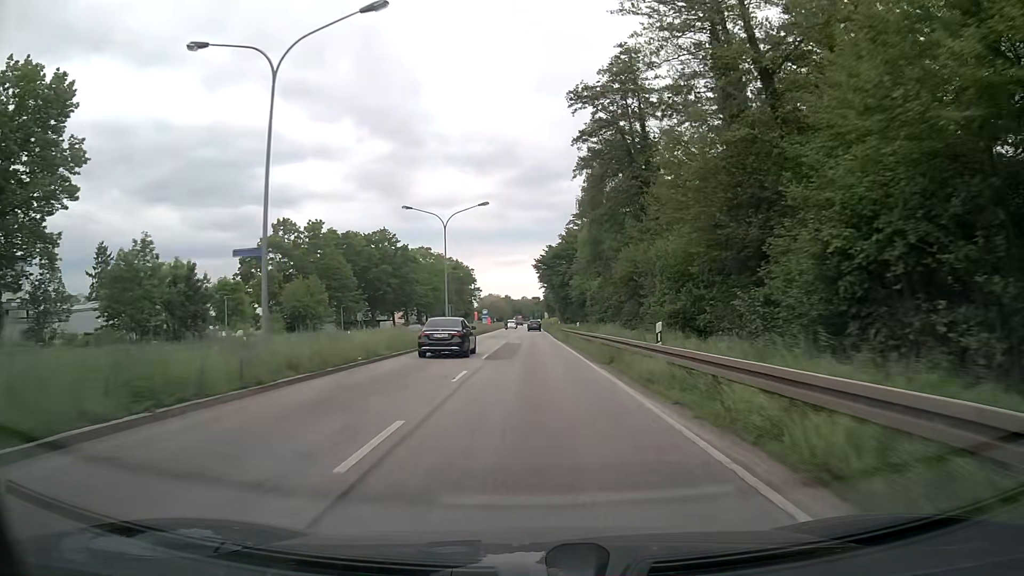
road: primary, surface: asphalt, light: Day
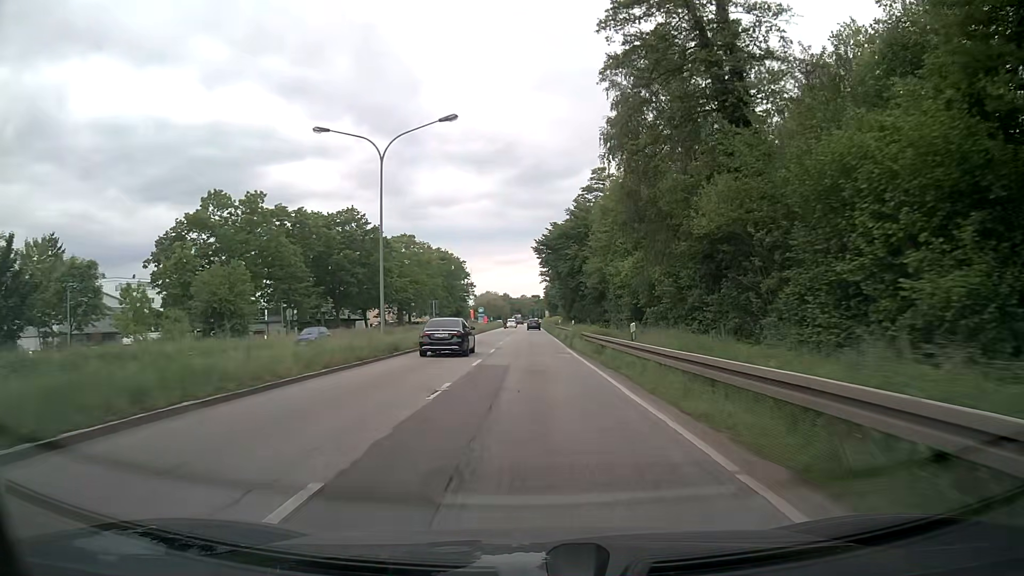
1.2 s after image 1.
(0.0, +21.5) m; 0°
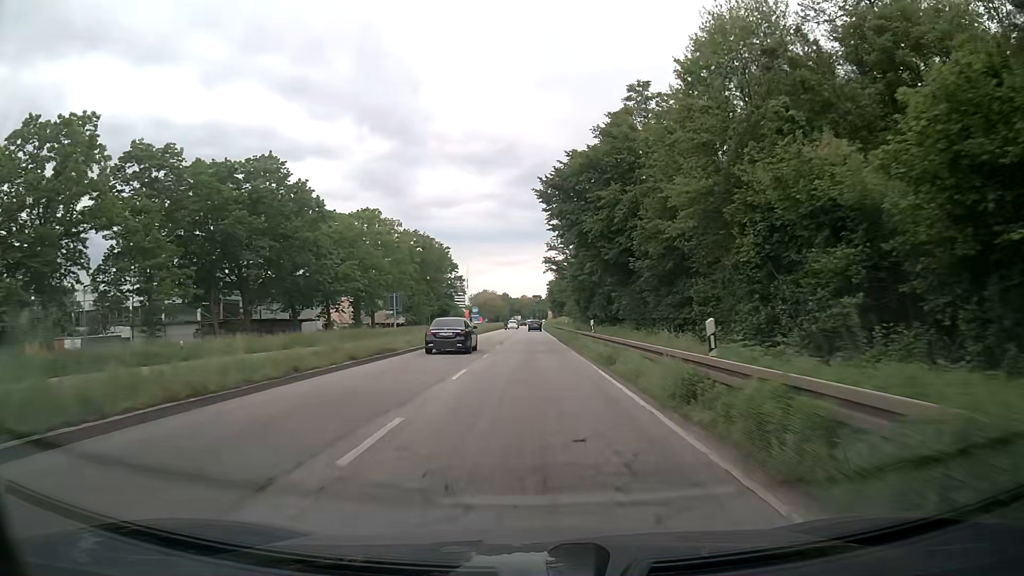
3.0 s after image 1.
(-0.1, +32.5) m; 0°
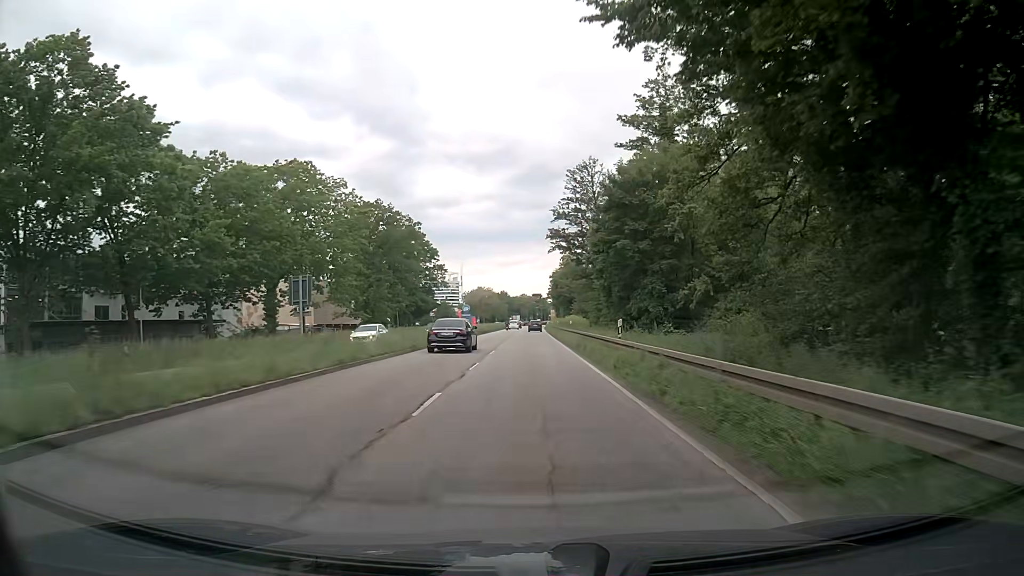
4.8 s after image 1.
(+0.1, +32.6) m; 0°
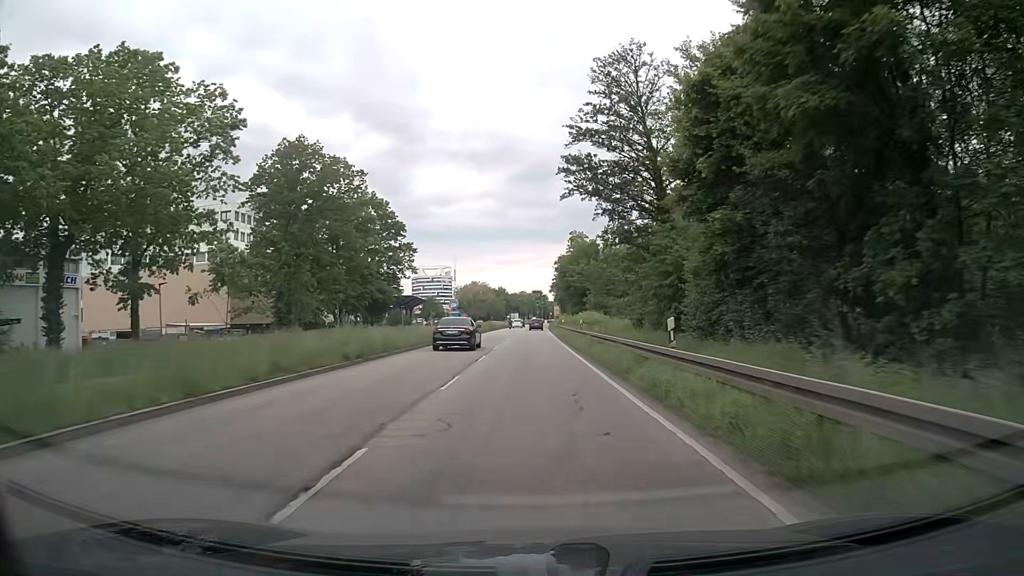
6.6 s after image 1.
(-0.1, +32.7) m; 0°
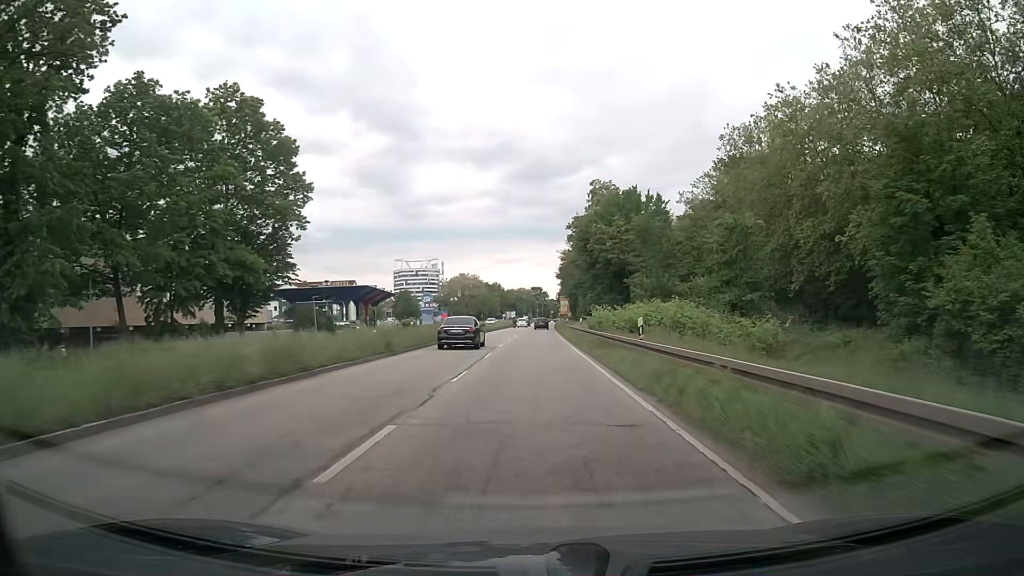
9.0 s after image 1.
(0.0, +43.6) m; 0°
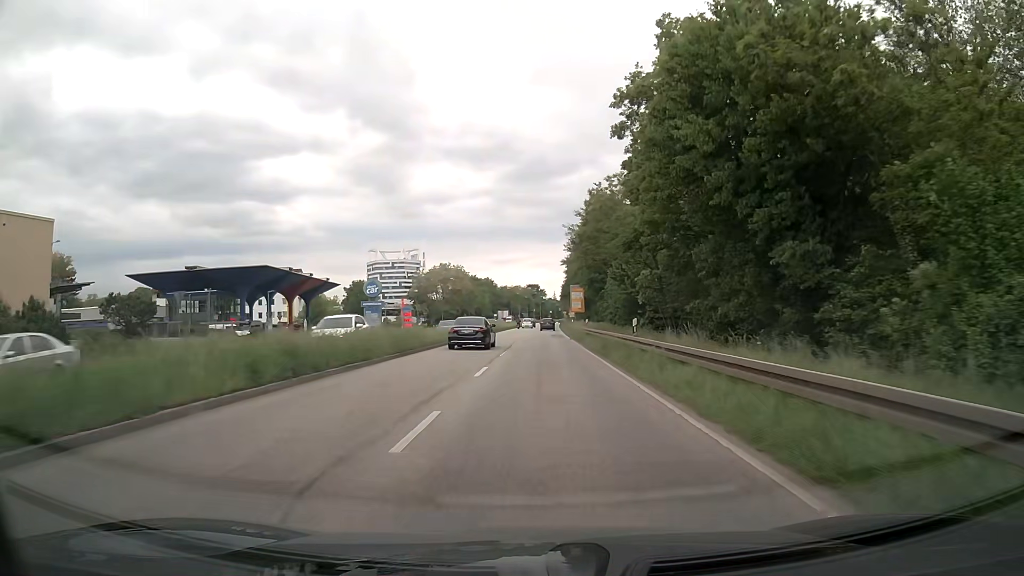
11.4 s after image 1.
(-0.3, +43.8) m; 0°
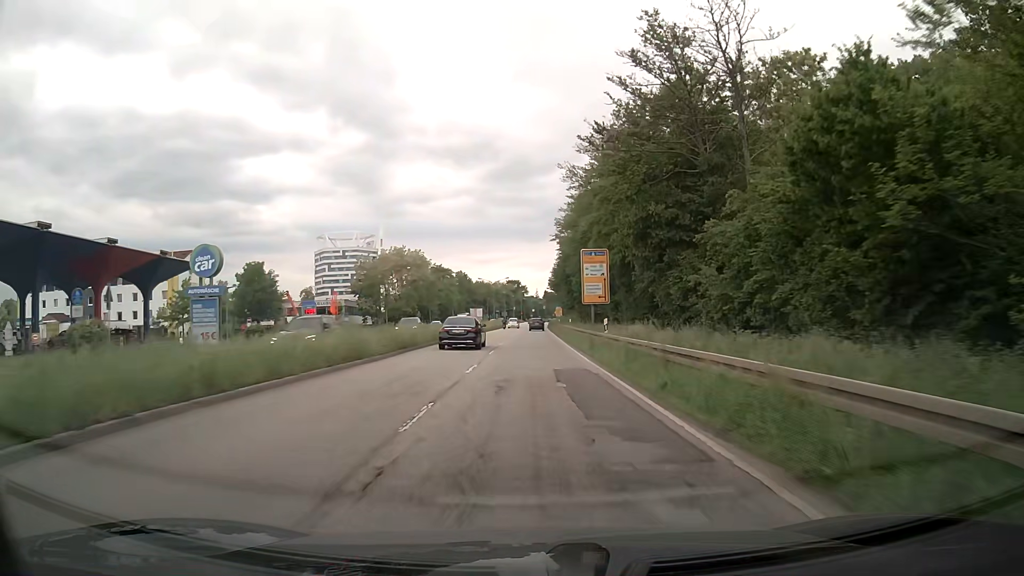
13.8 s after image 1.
(+0.6, +43.9) m; +1°
(0, +10) (0, +20) (0, +30) (0, +40) (0, +50) (0, +60) (0, +70) (0, +80) (+1, +90) (+1, +100) m
